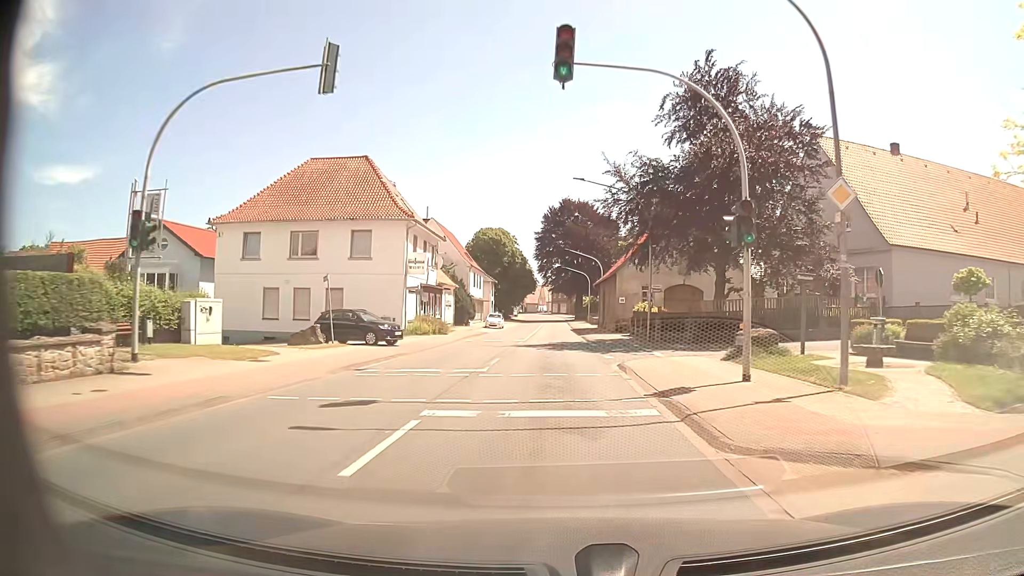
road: primary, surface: asphalt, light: Day
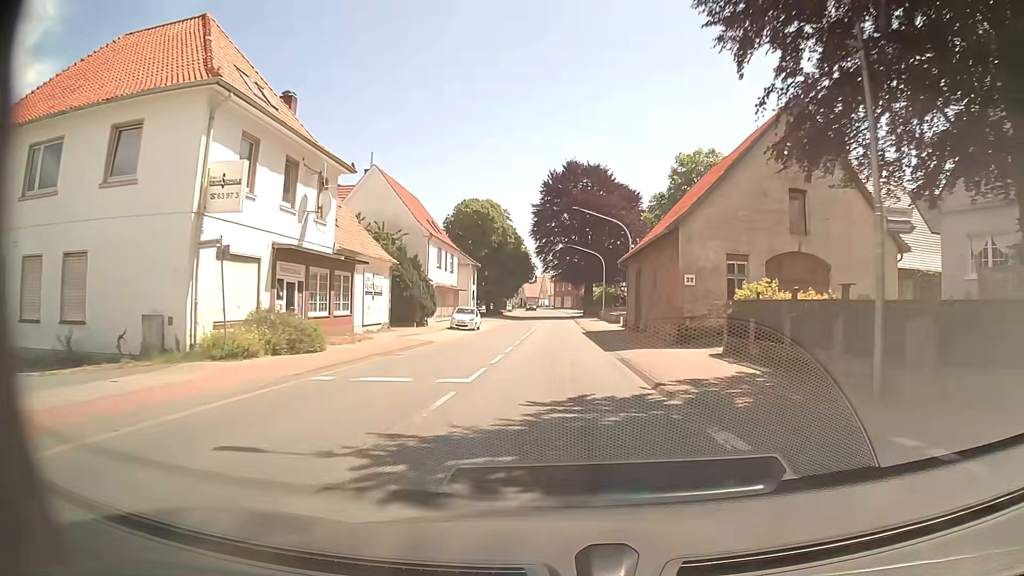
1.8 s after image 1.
(-0.1, +23.6) m; -1°
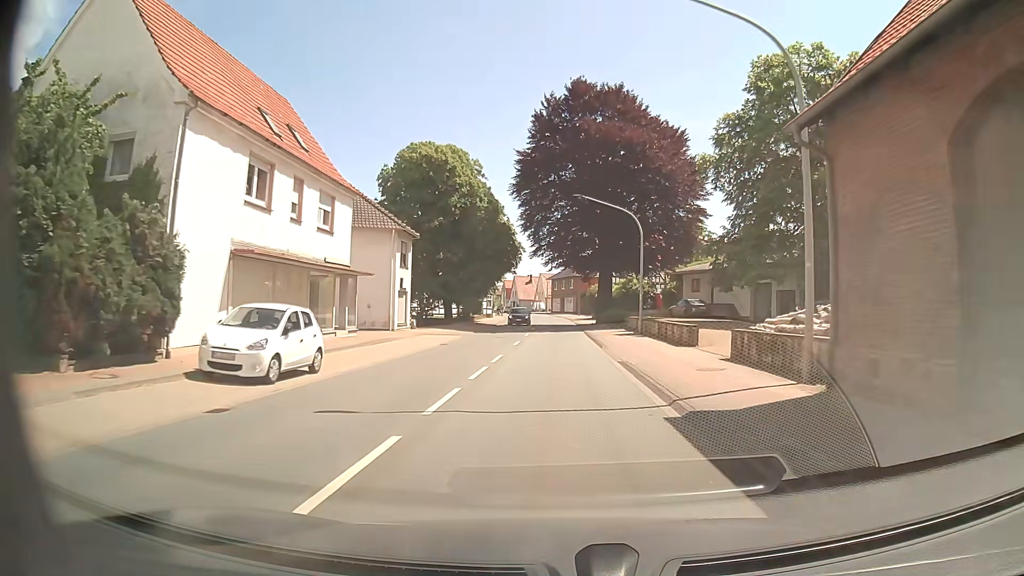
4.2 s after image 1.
(+0.2, +31.4) m; 0°
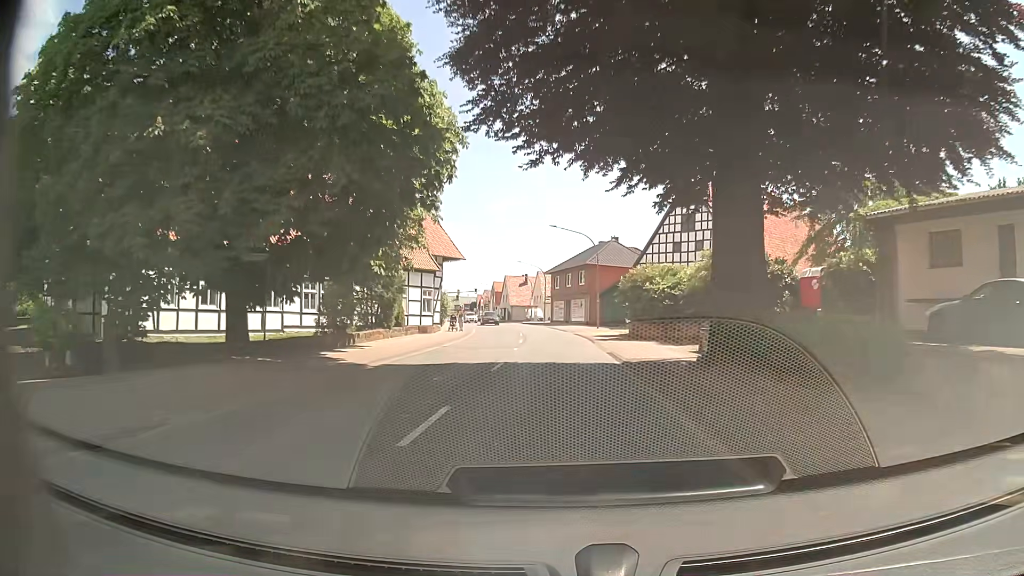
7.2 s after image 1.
(0.0, +38.7) m; 0°
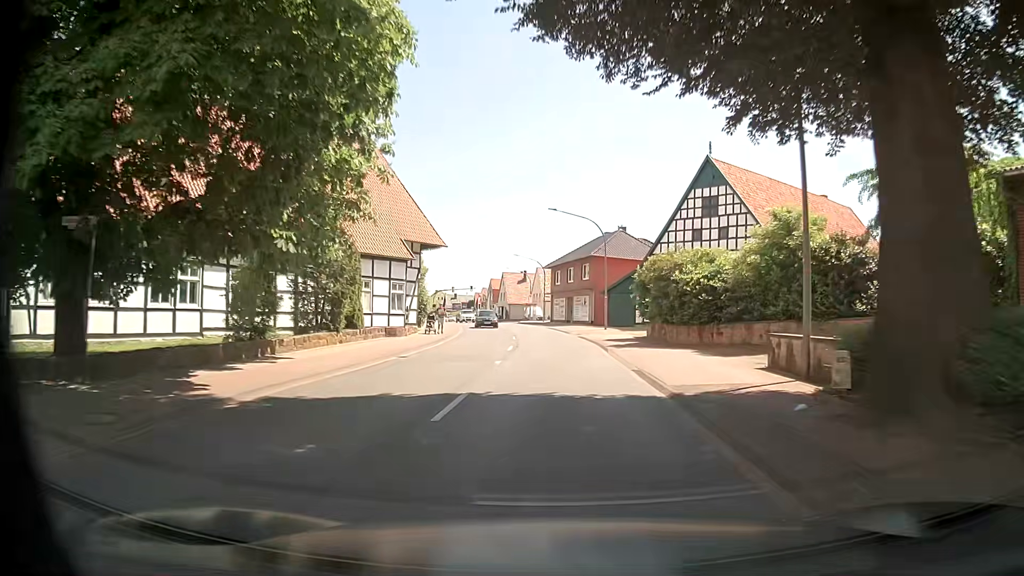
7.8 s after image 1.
(0.0, +7.7) m; +1°
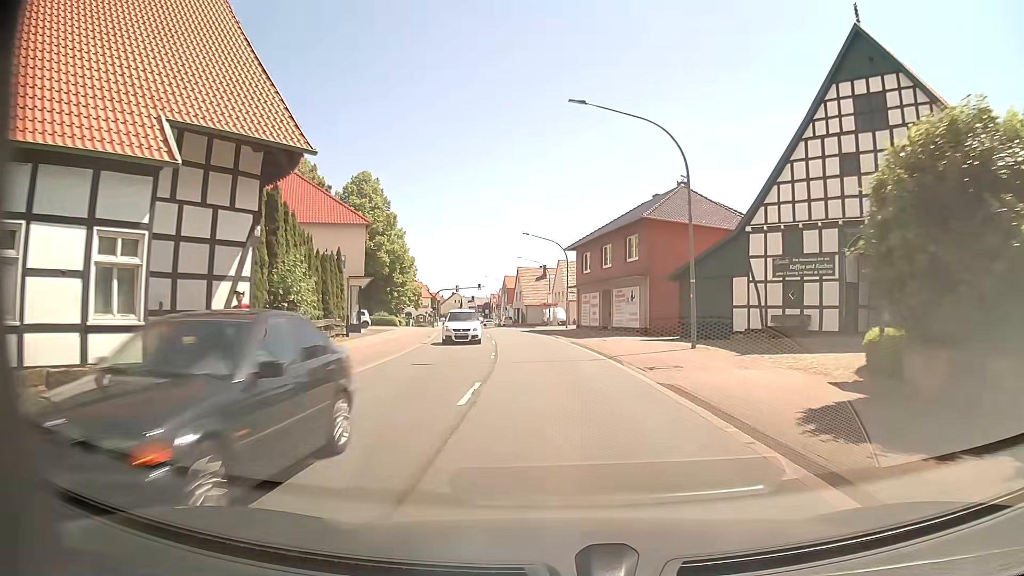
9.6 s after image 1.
(-0.3, +23.1) m; -3°
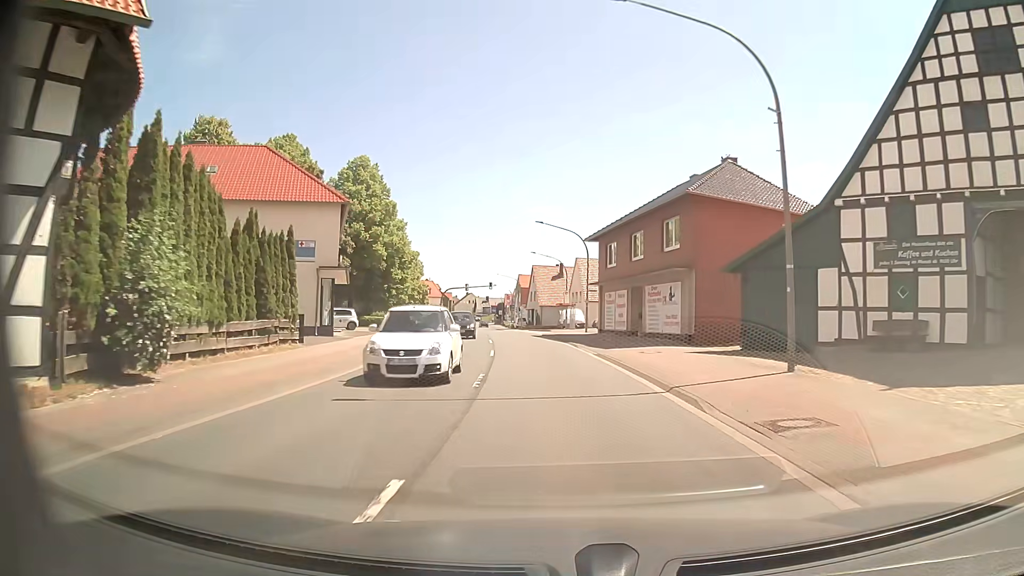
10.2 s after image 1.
(-0.1, +7.7) m; -1°
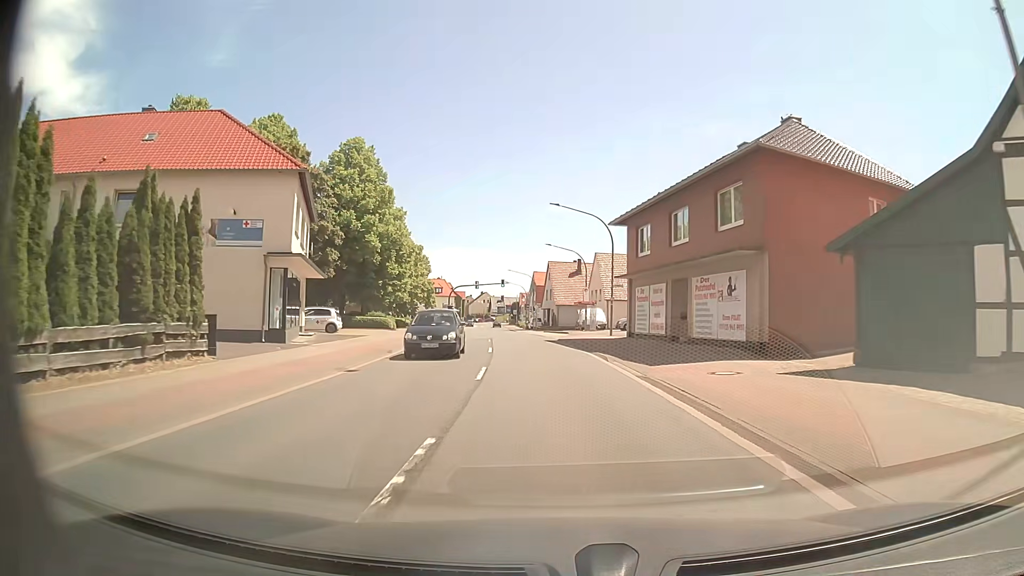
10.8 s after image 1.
(-0.1, +7.7) m; -1°
(0, +10) (-1, +20) (-1, +30) (-2, +40) (-4, +50) (-5, +60) (-6, +70) (-7, +80) (-8, +90) (-9, +100) m
